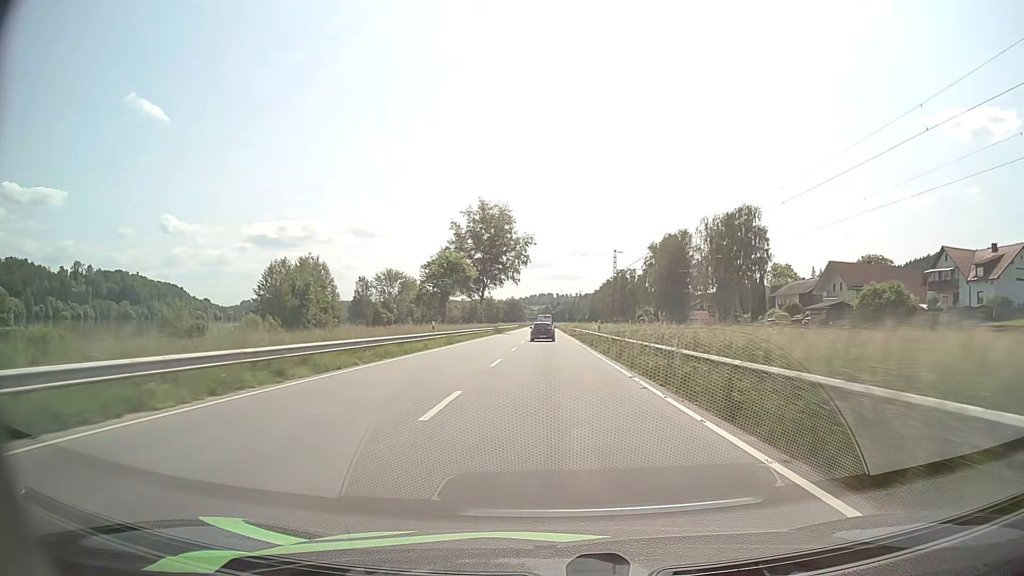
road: primary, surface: asphalt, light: Day
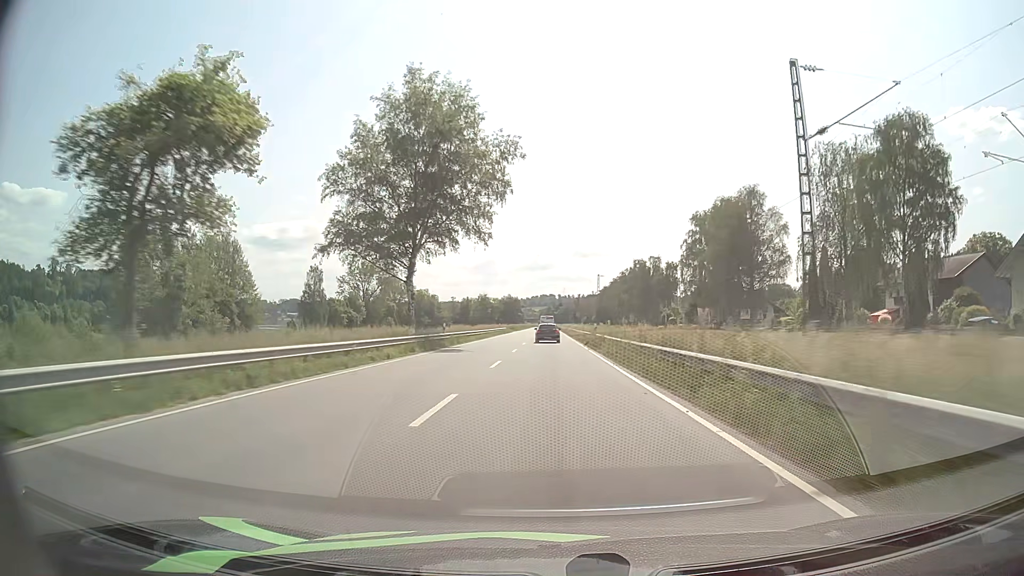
(+0.2, +48.8) m; 0°
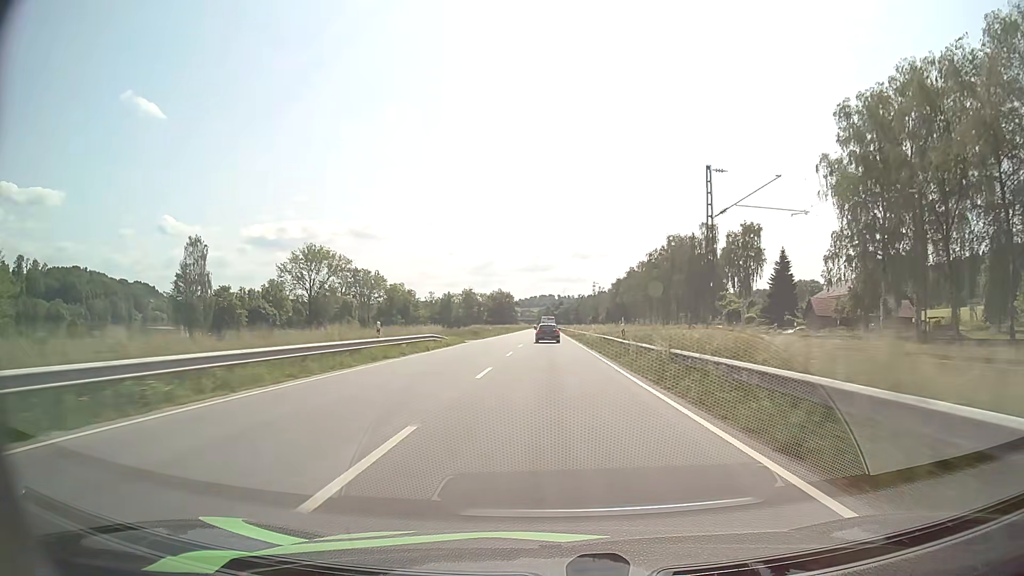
(+0.1, +64.4) m; 0°
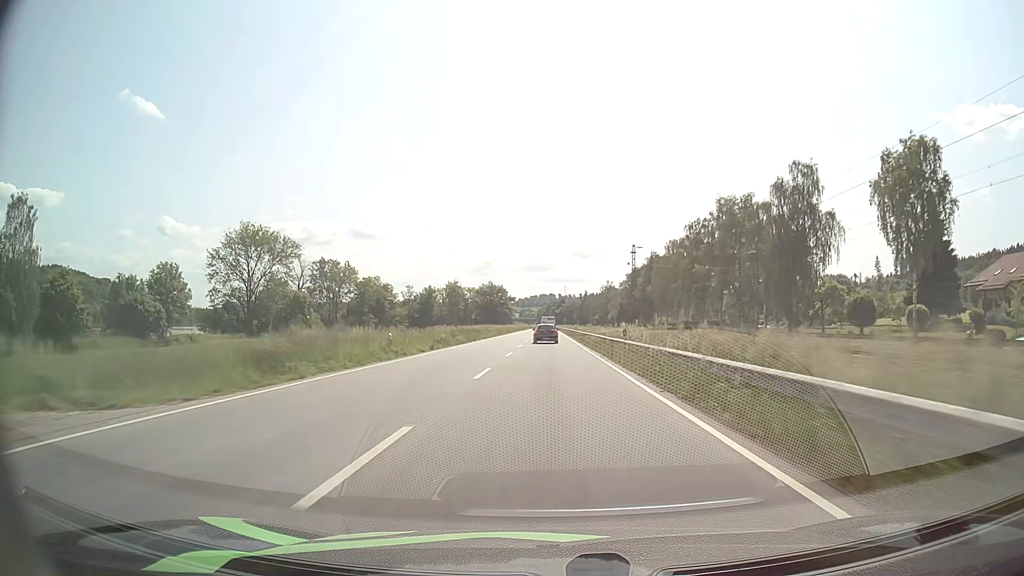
(0.0, +48.3) m; 0°
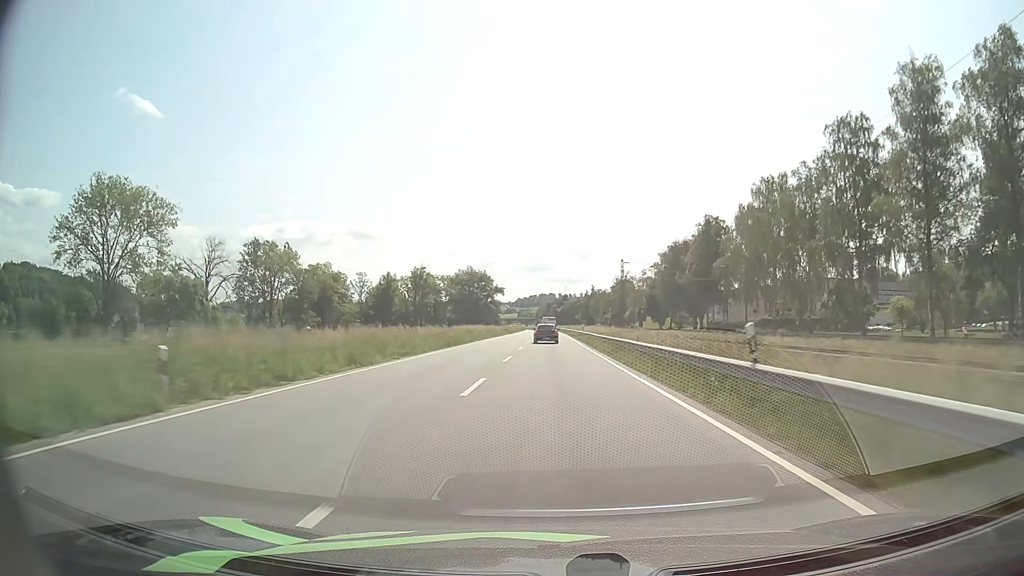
(-0.1, +64.5) m; 0°
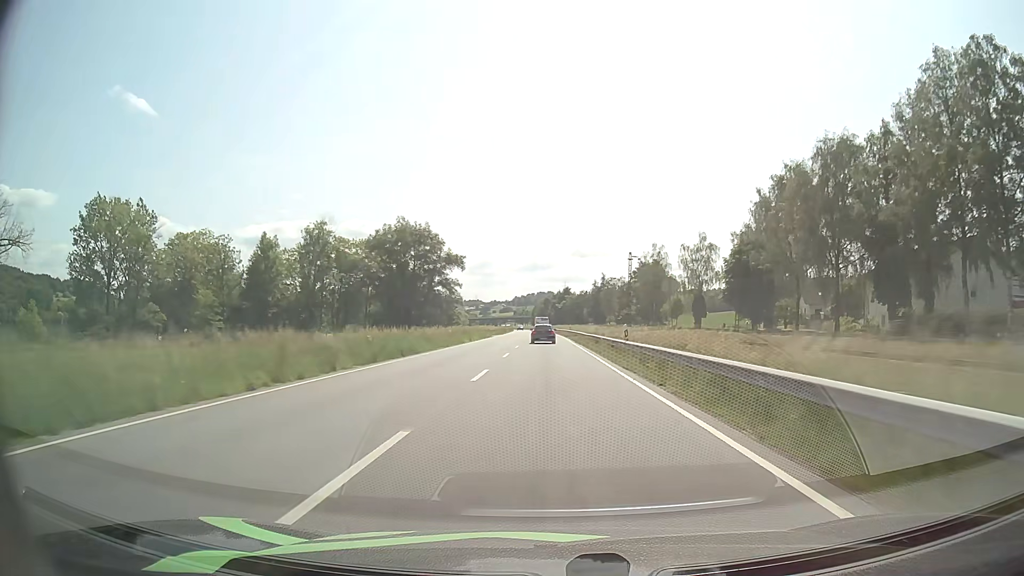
(+0.1, +80.9) m; 0°
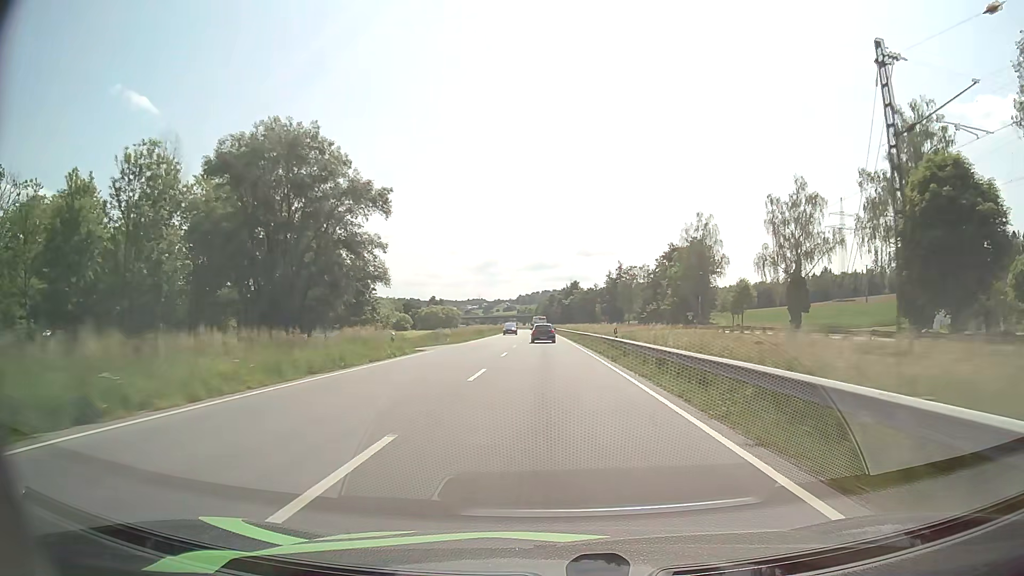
(-0.2, +48.7) m; -1°
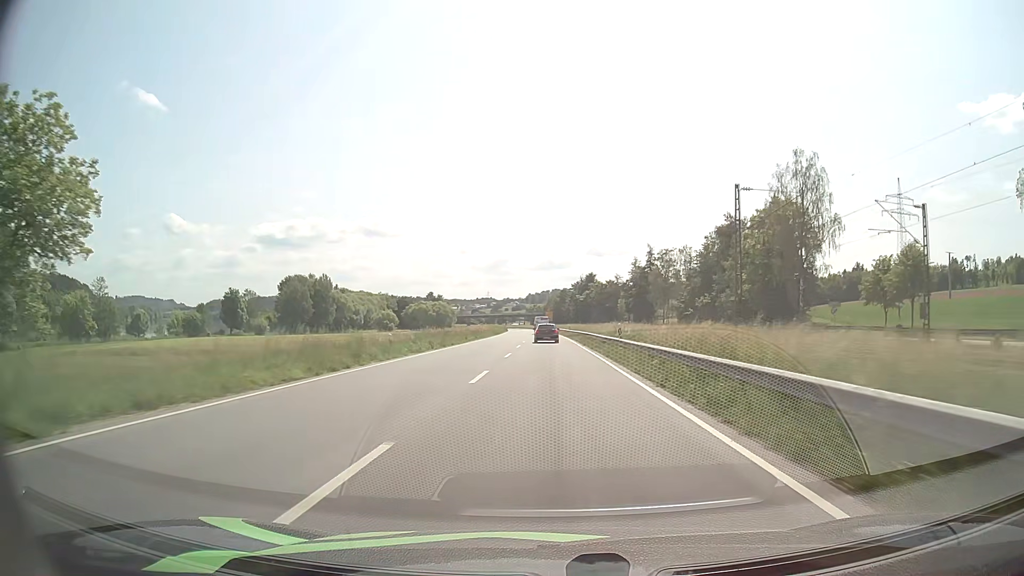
(-0.3, +48.8) m; -1°
(0, +10) (0, +20) (0, +30) (0, +40) (0, +50) (-1, +60) (-1, +70) (-1, +80) (-1, +90) (-1, +100) m
